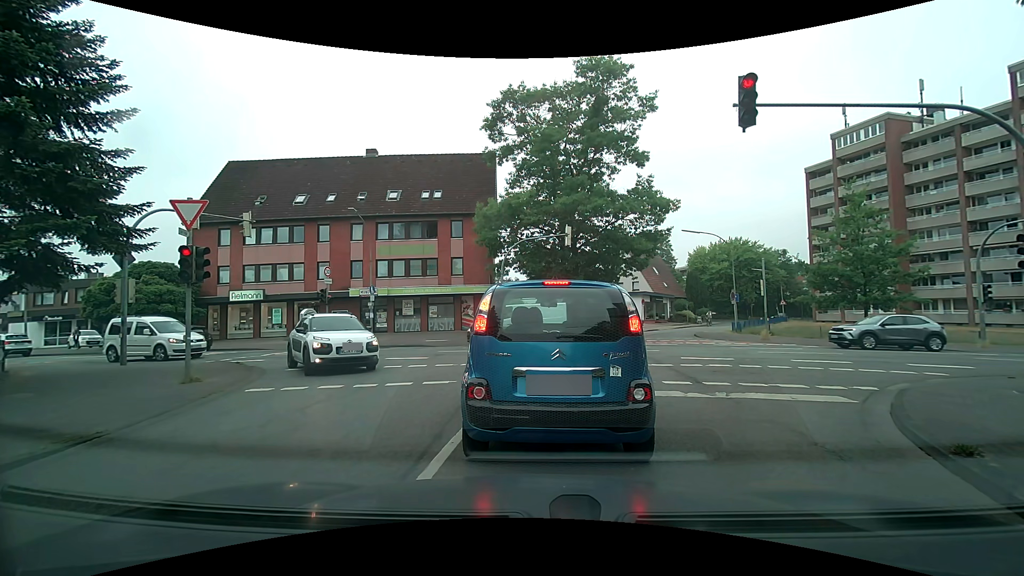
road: residential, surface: asphalt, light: Day
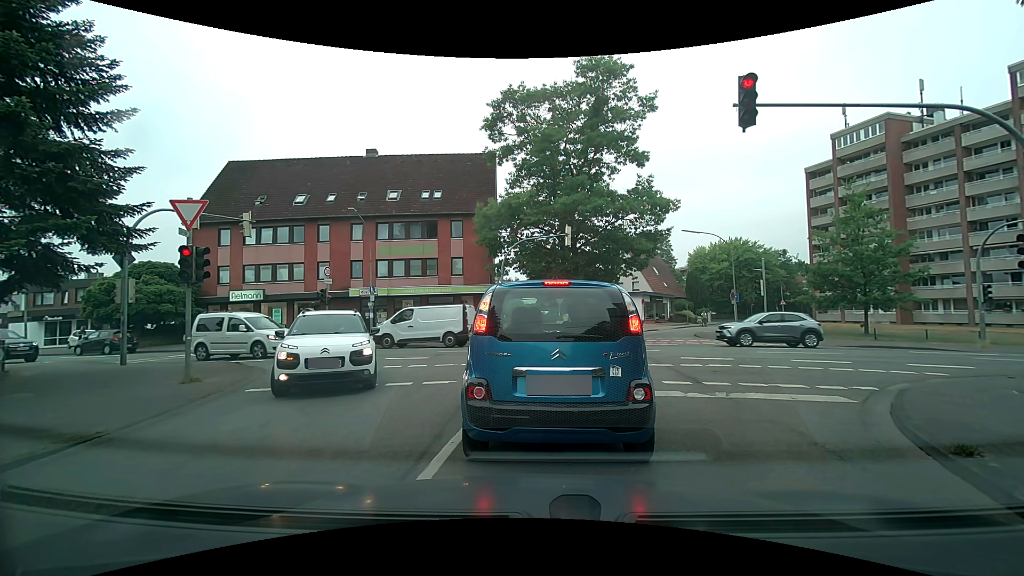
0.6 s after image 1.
(0.0, 0.0) m; 0°
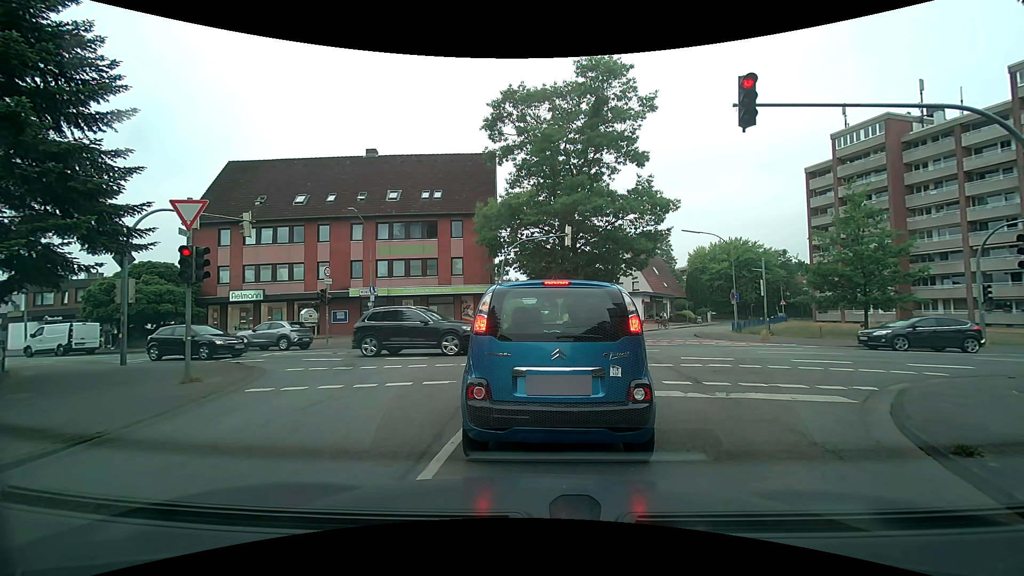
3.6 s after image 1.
(0.0, 0.0) m; 0°
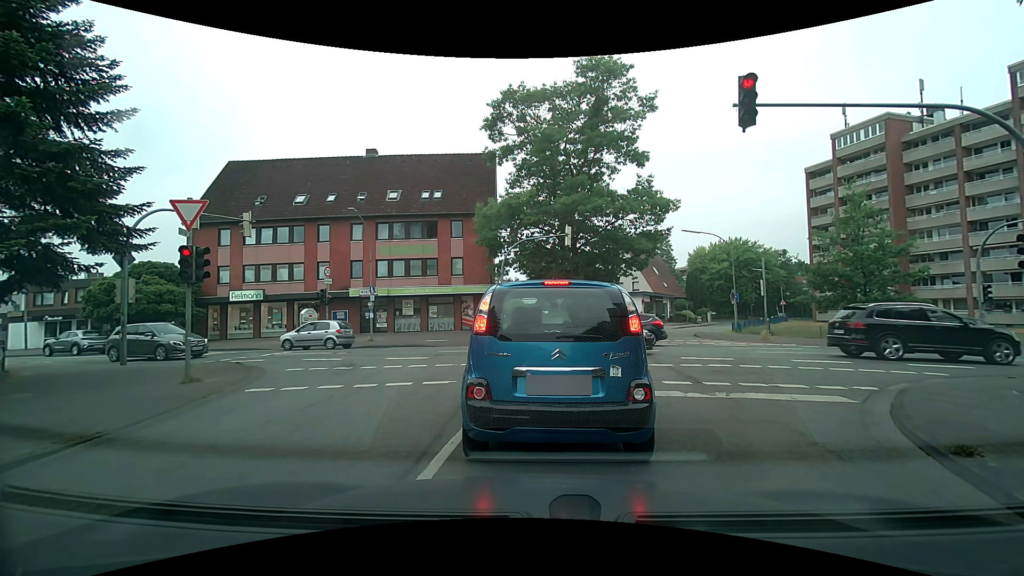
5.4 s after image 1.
(0.0, 0.0) m; 0°
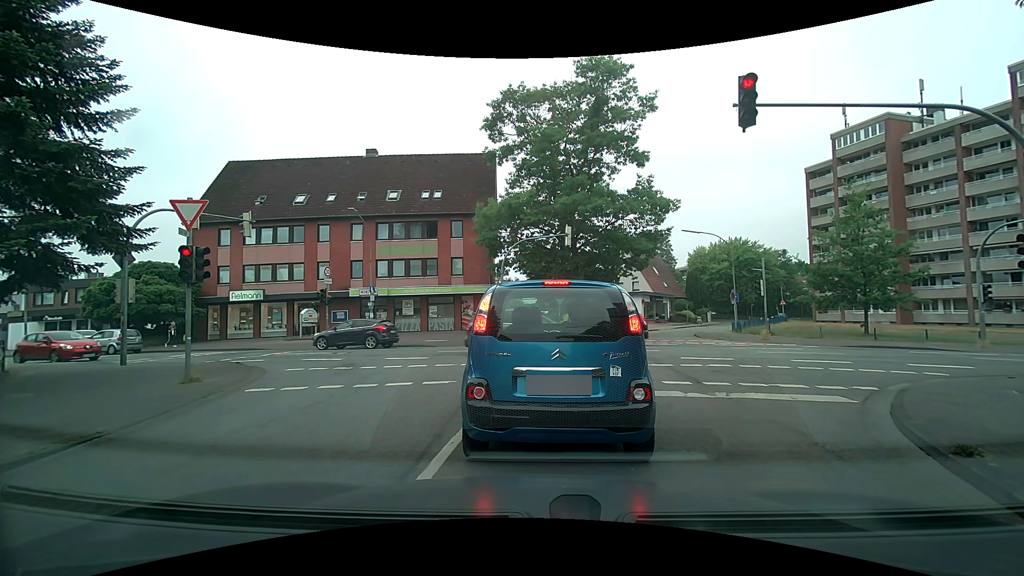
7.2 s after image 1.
(0.0, 0.0) m; 0°
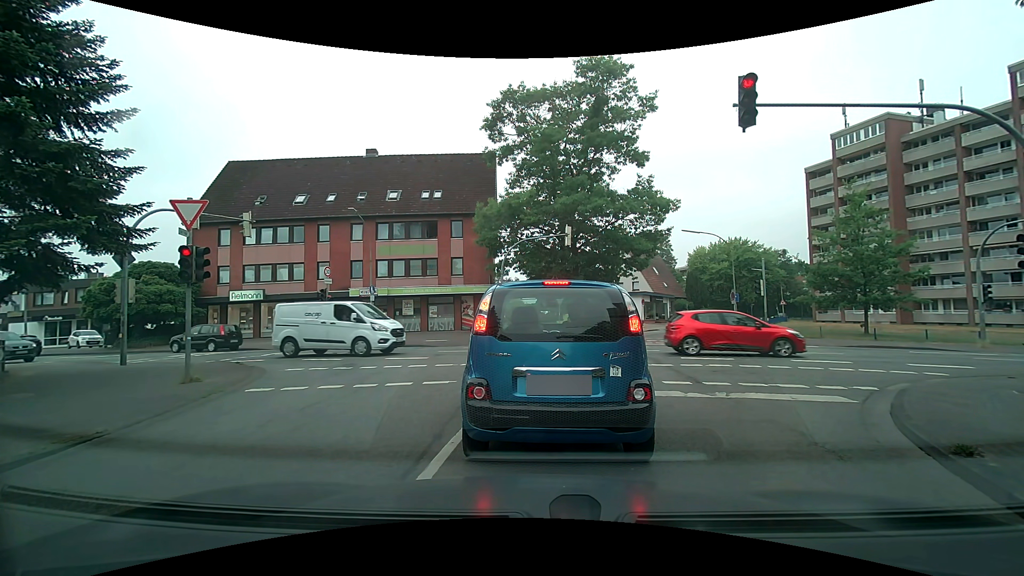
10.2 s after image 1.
(0.0, 0.0) m; 0°
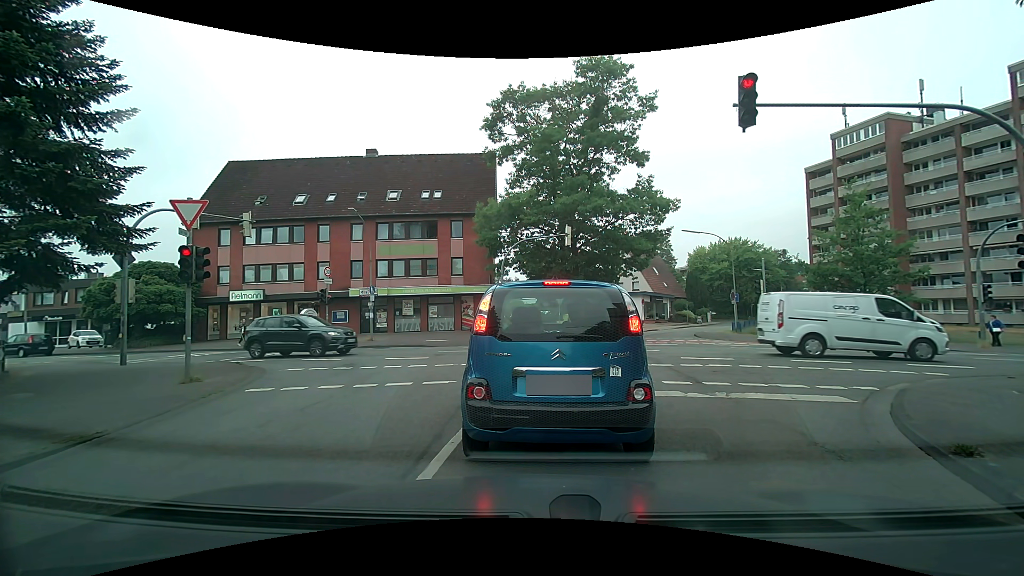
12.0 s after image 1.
(0.0, 0.0) m; 0°
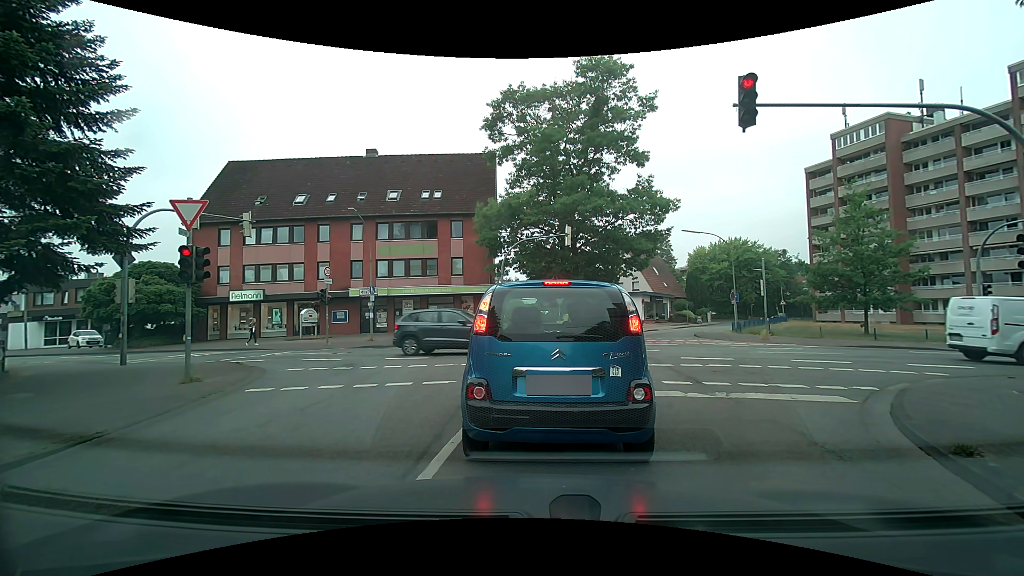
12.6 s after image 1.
(0.0, 0.0) m; 0°
